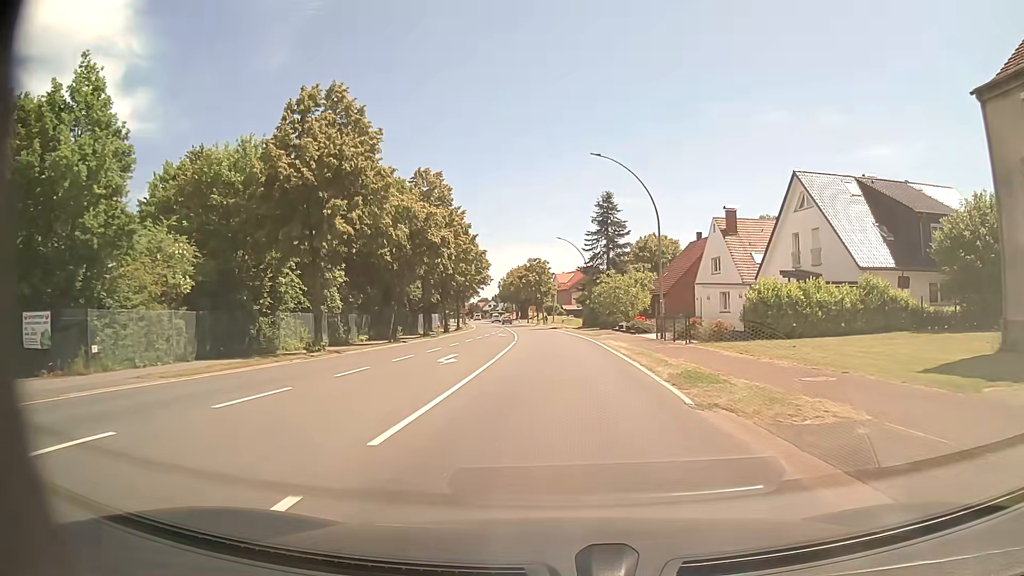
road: primary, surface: asphalt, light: Day
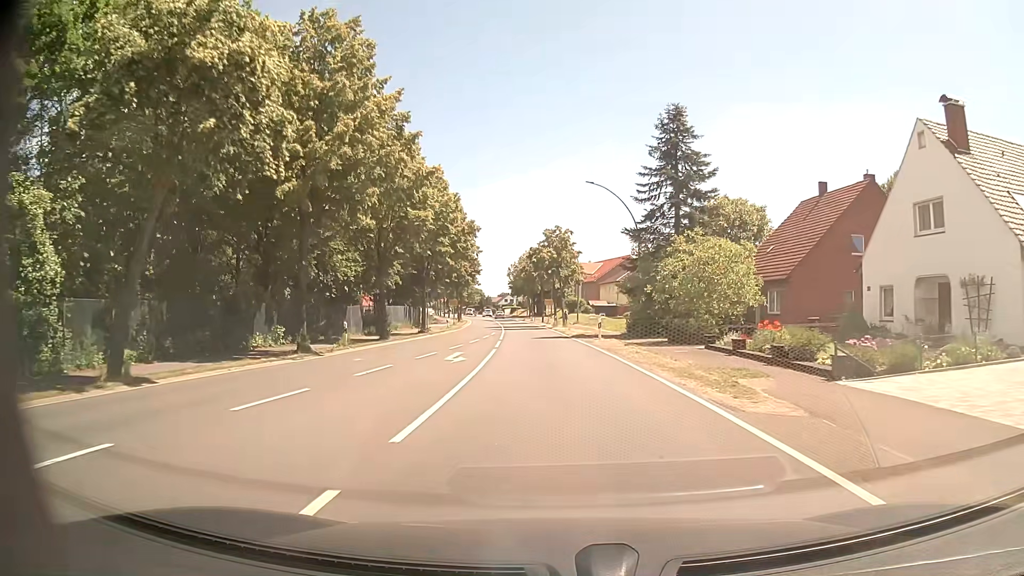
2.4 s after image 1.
(-0.3, +31.0) m; -1°
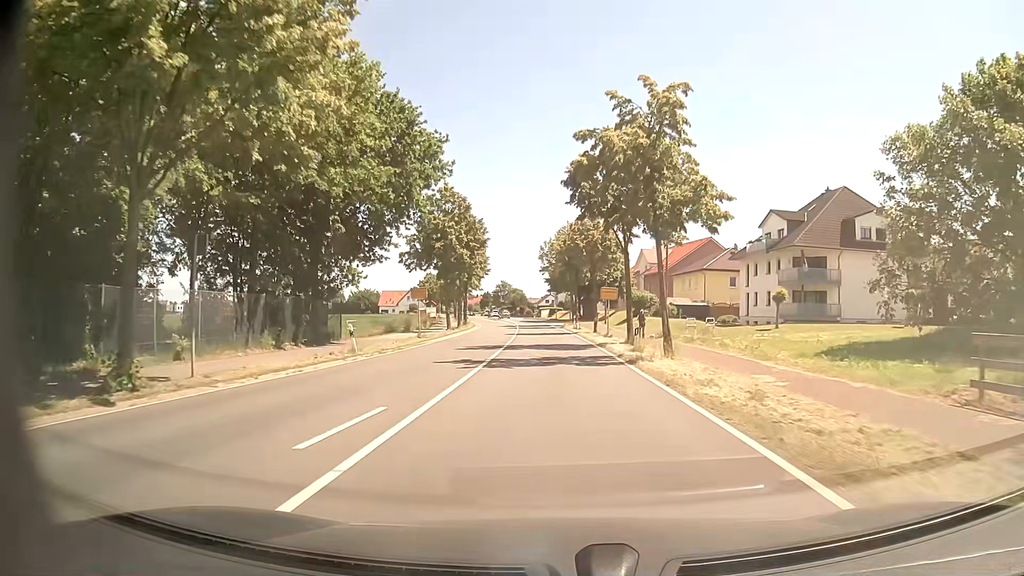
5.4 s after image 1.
(-1.4, +38.8) m; -4°
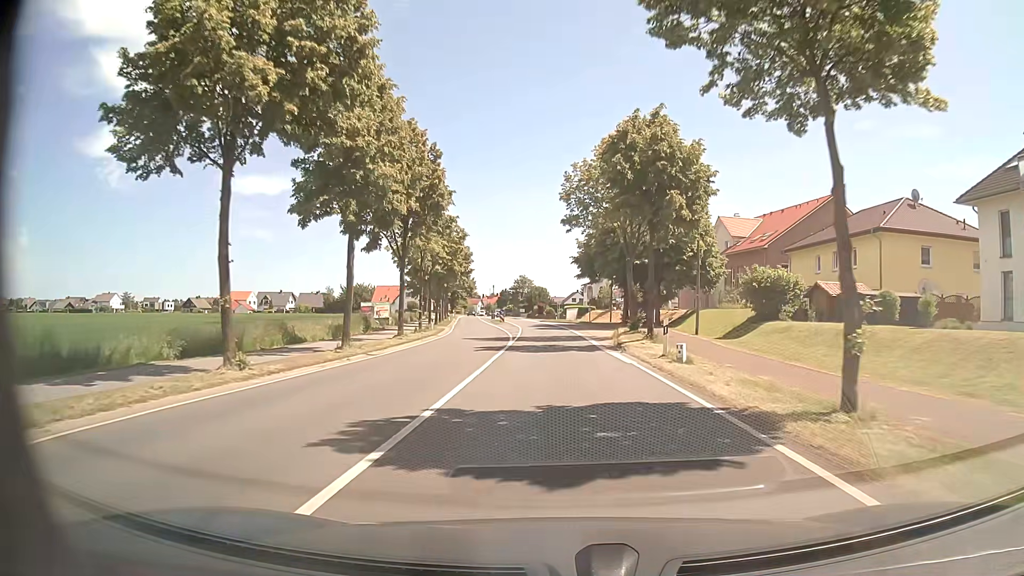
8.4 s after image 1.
(-1.1, +38.7) m; -3°
(0, +10) (0, +20) (0, +30) (-1, +40) (-1, +50) (-2, +60) (-3, +70) (-4, +80) (-5, +90) (-6, +100) m
